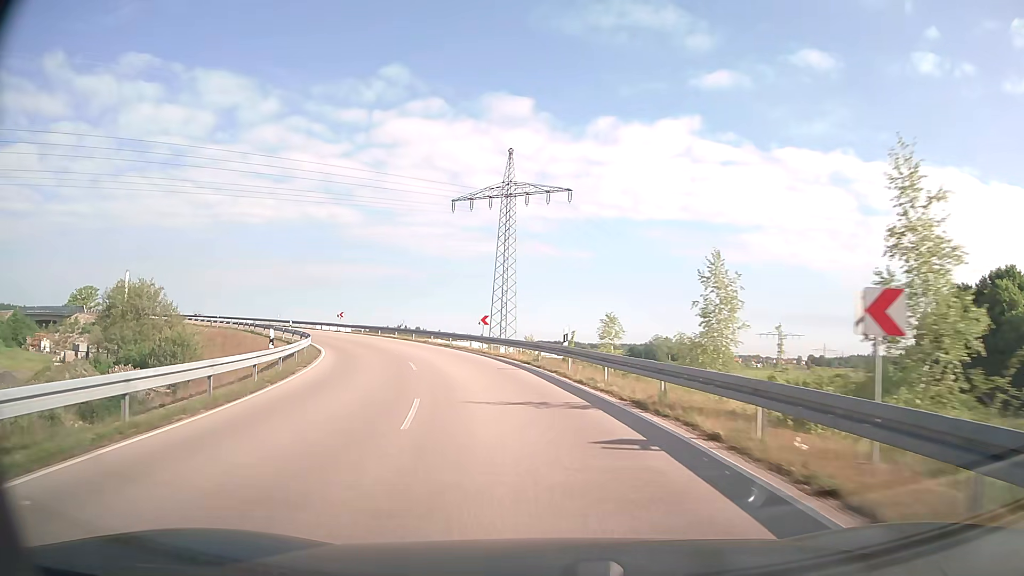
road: unclassified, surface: asphalt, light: Day
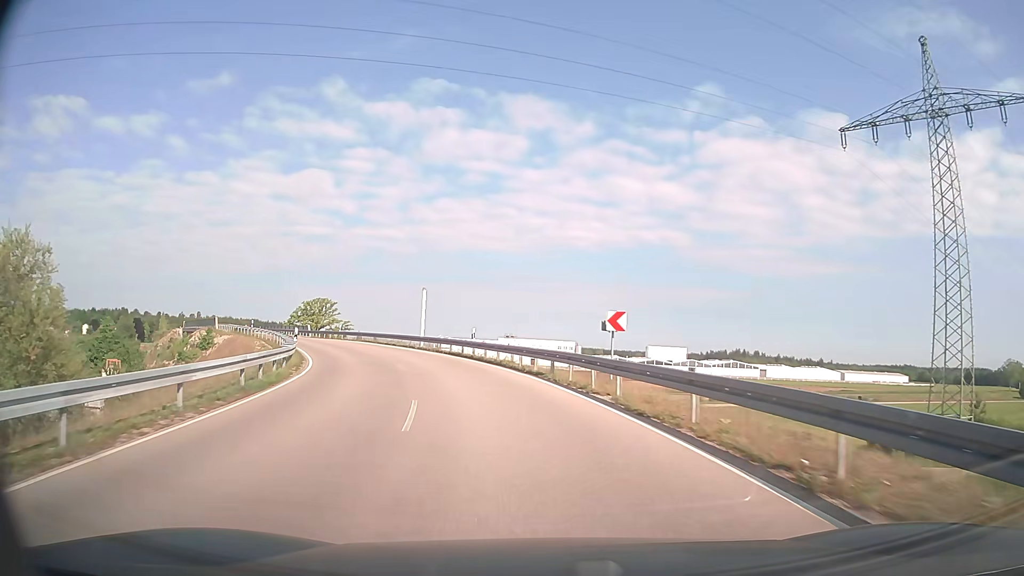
(-12.3, +46.6) m; -29°
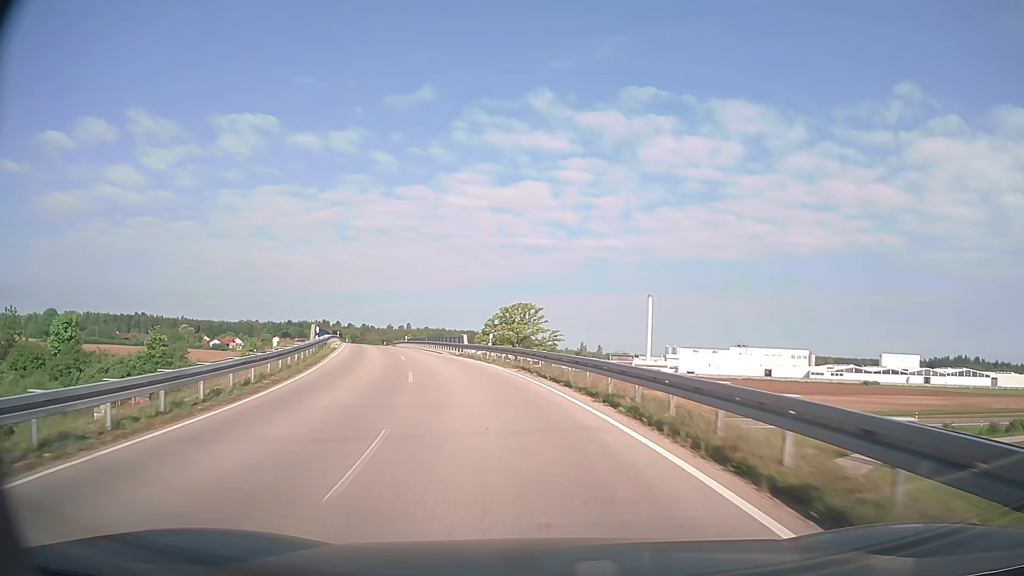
(-4.5, +27.9) m; -19°
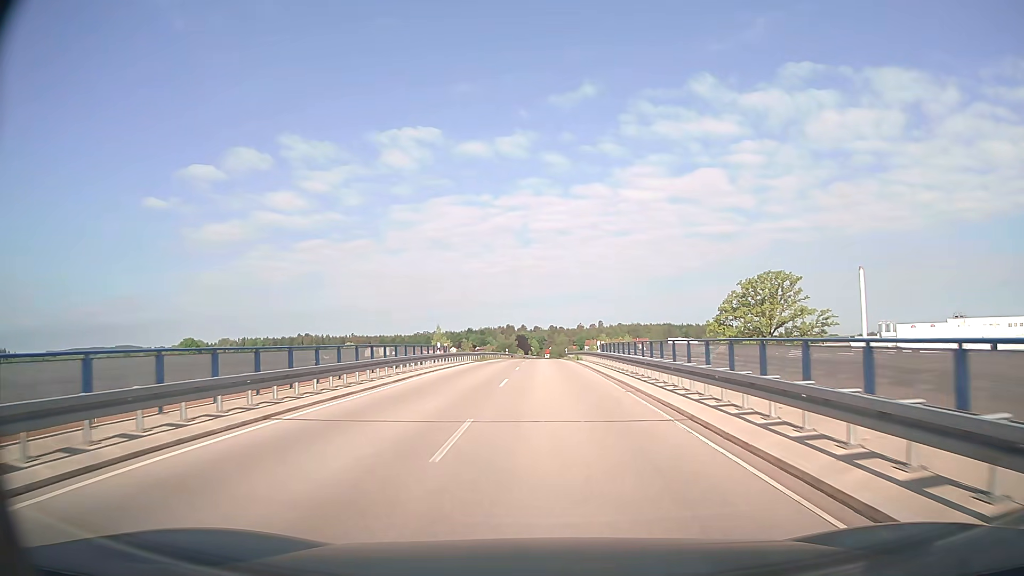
(-9.2, +45.4) m; -17°
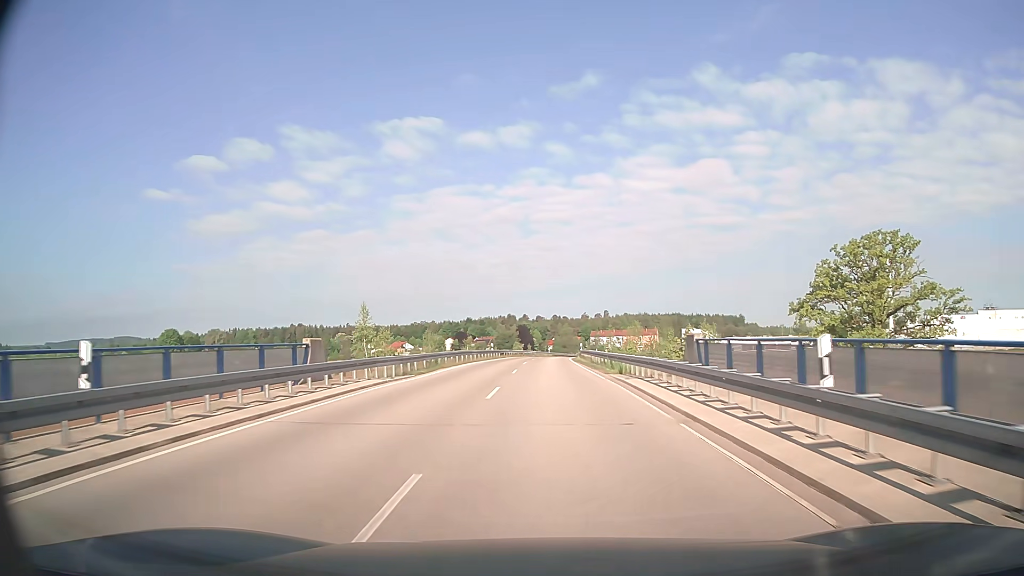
(-0.3, +28.6) m; -1°
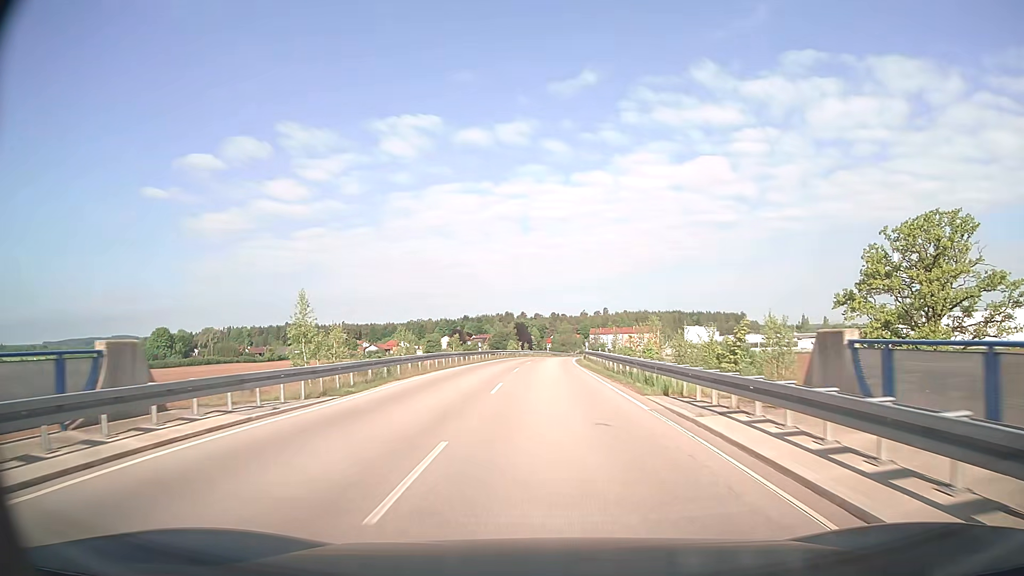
(0.0, +9.8) m; 0°
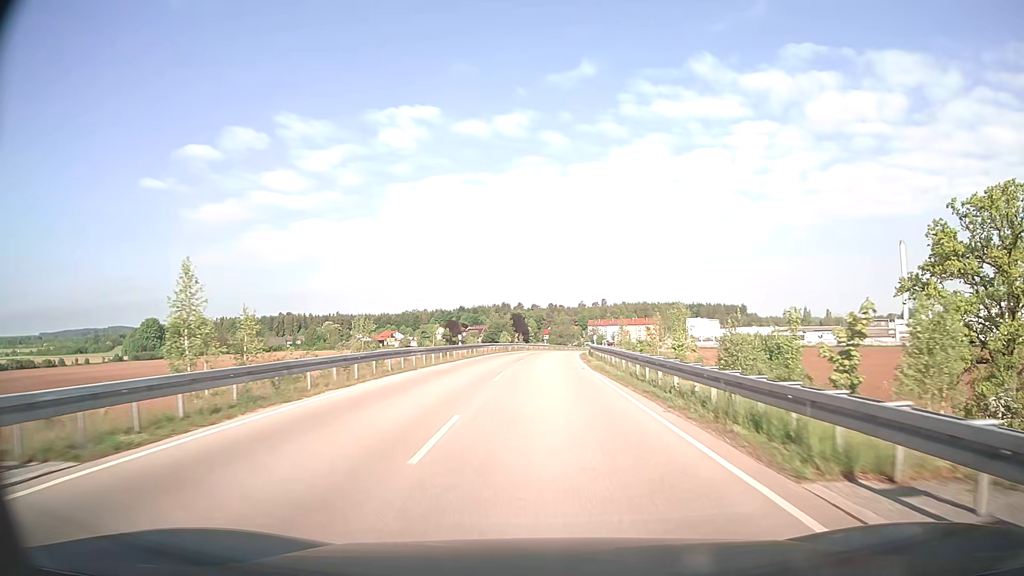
(0.0, +9.8) m; 0°
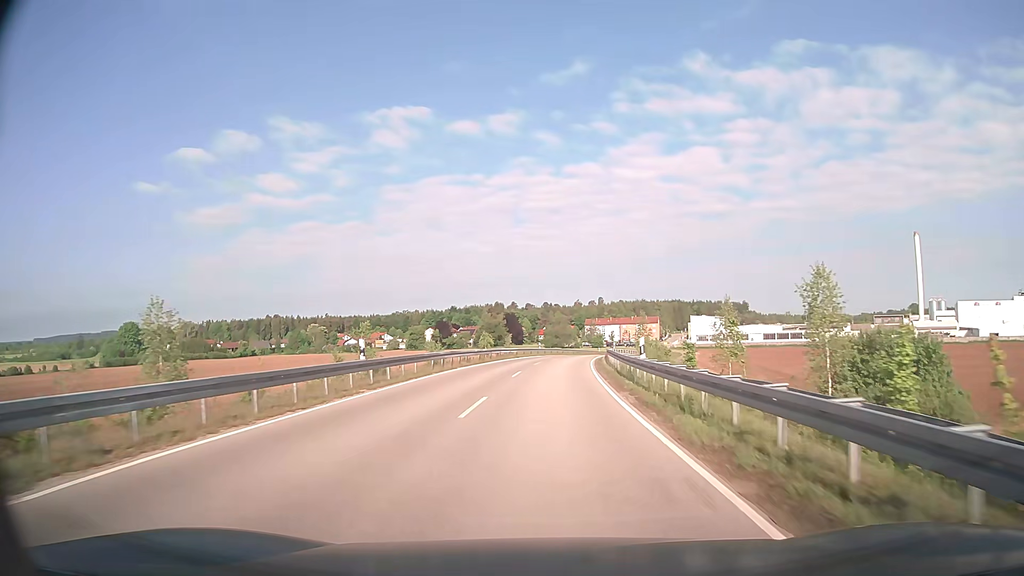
(+0.1, +19.7) m; 0°
(0, +10) (0, +20) (+1, +30) (+1, +40) (+2, +50) (+3, +60) (+5, +70) (+6, +80) (+8, +89) (+10, +99) m
